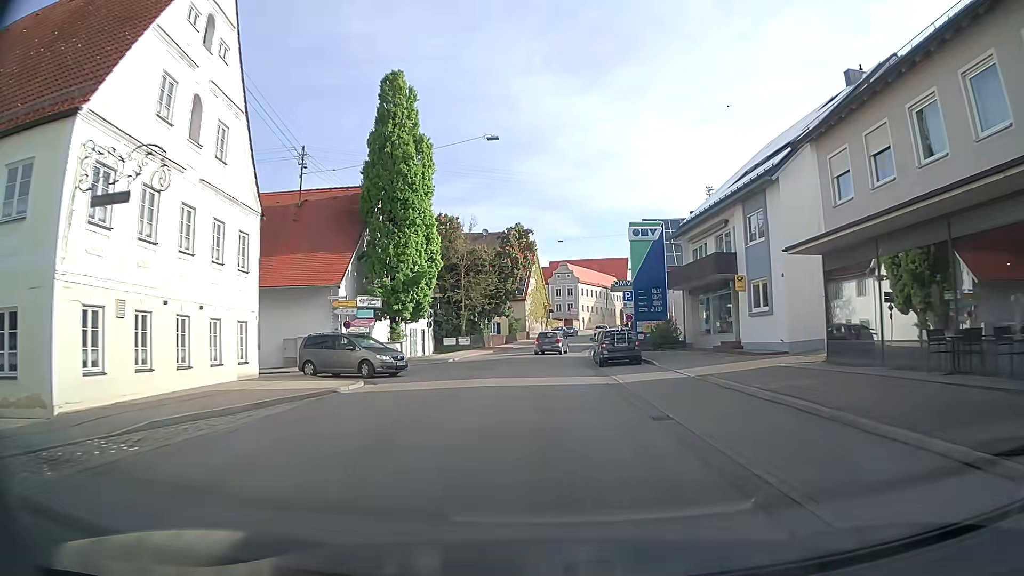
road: secondary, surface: asphalt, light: Day
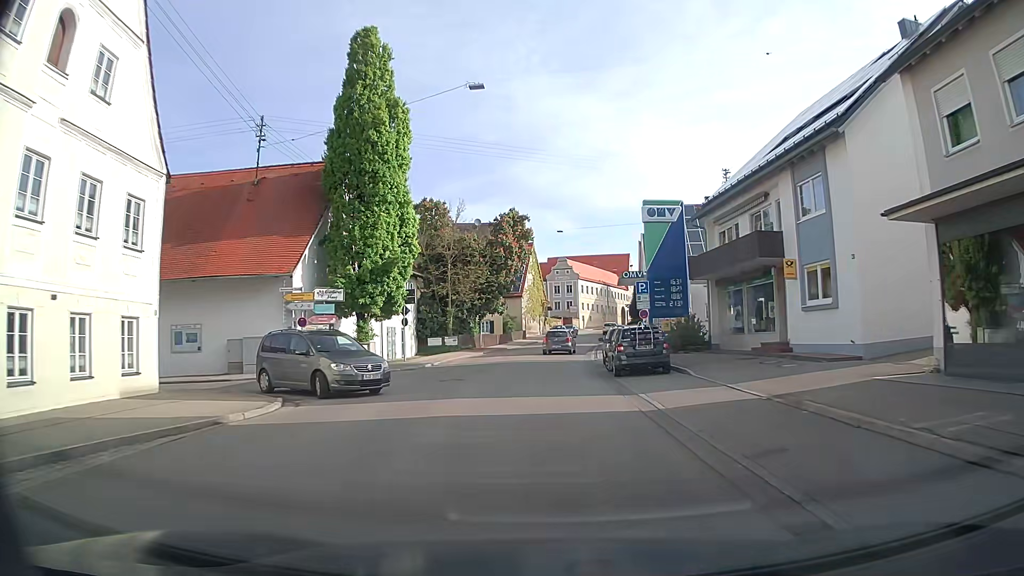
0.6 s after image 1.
(+0.1, +6.4) m; 0°
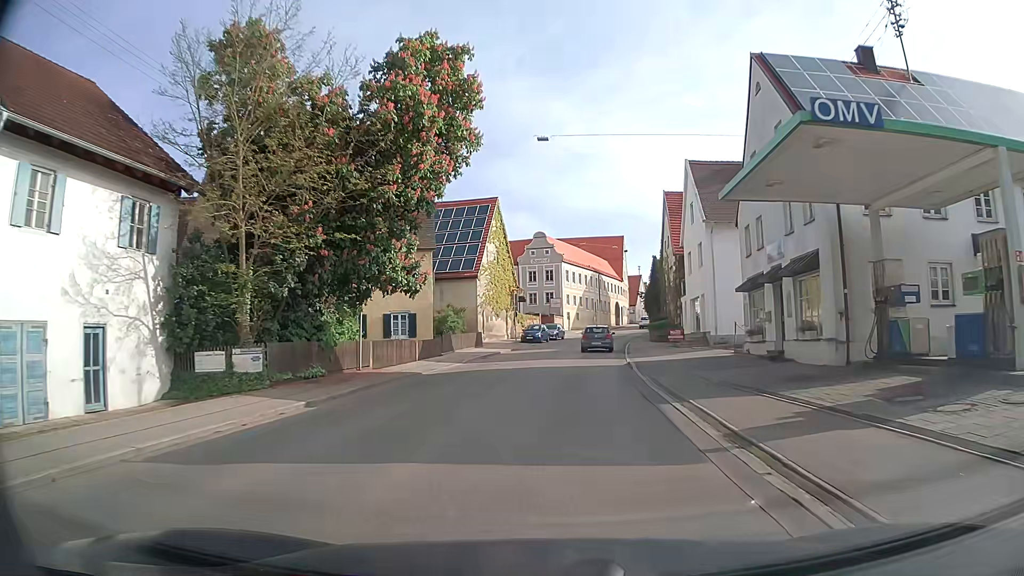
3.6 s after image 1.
(+0.8, +31.1) m; +4°
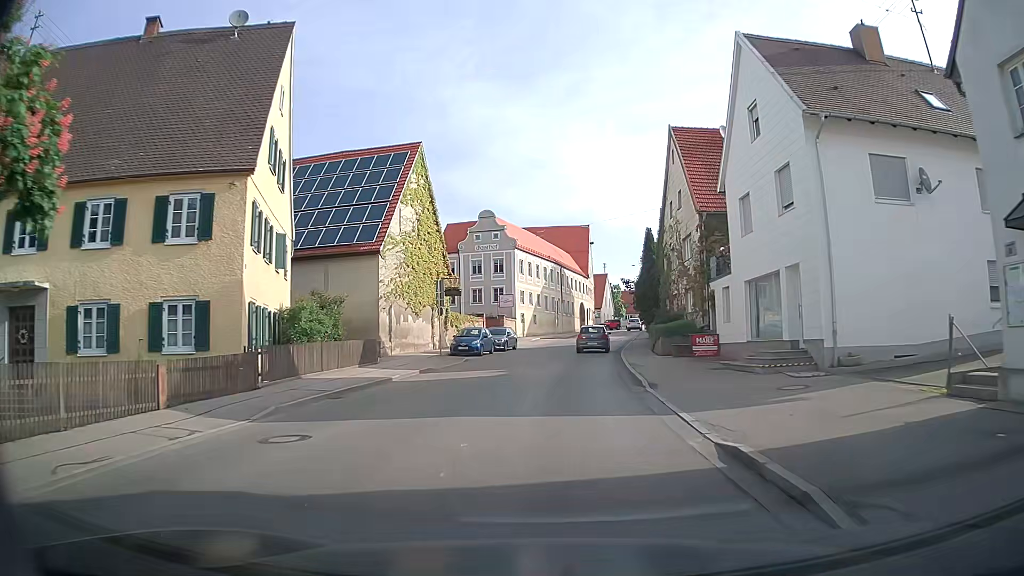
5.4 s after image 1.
(+0.3, +18.7) m; +4°
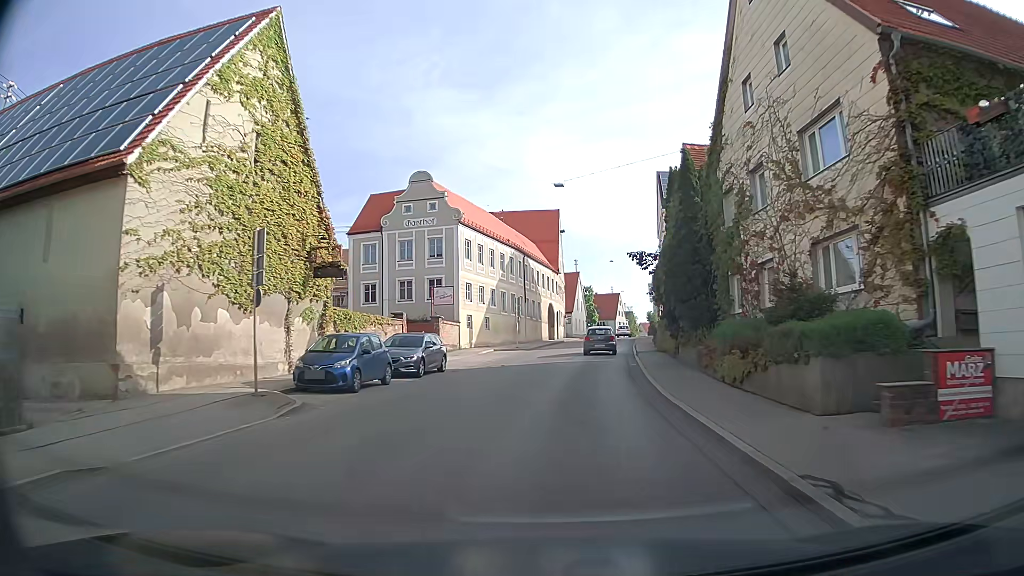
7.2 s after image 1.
(+0.2, +18.8) m; +1°
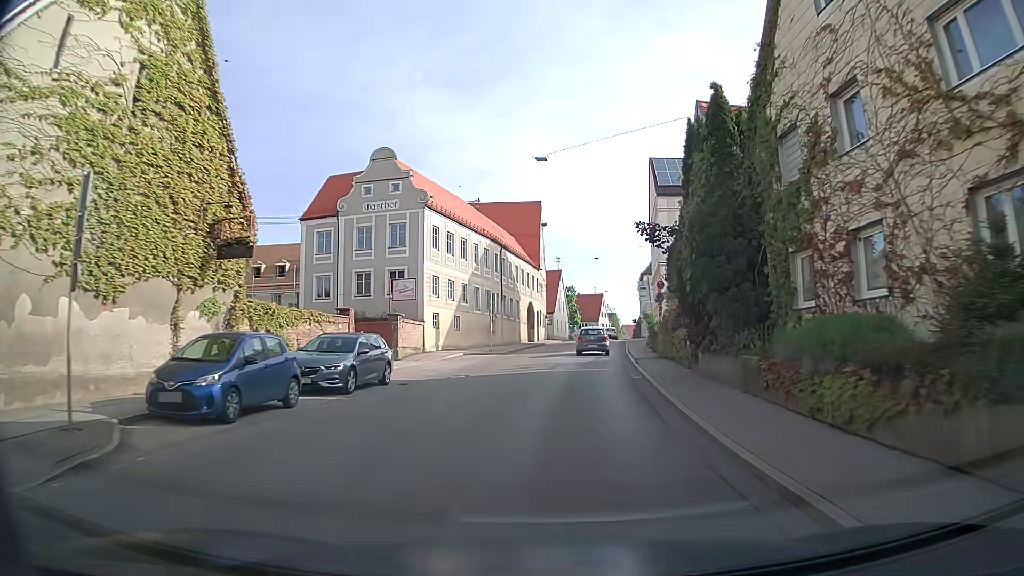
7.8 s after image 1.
(+0.1, +6.3) m; +1°
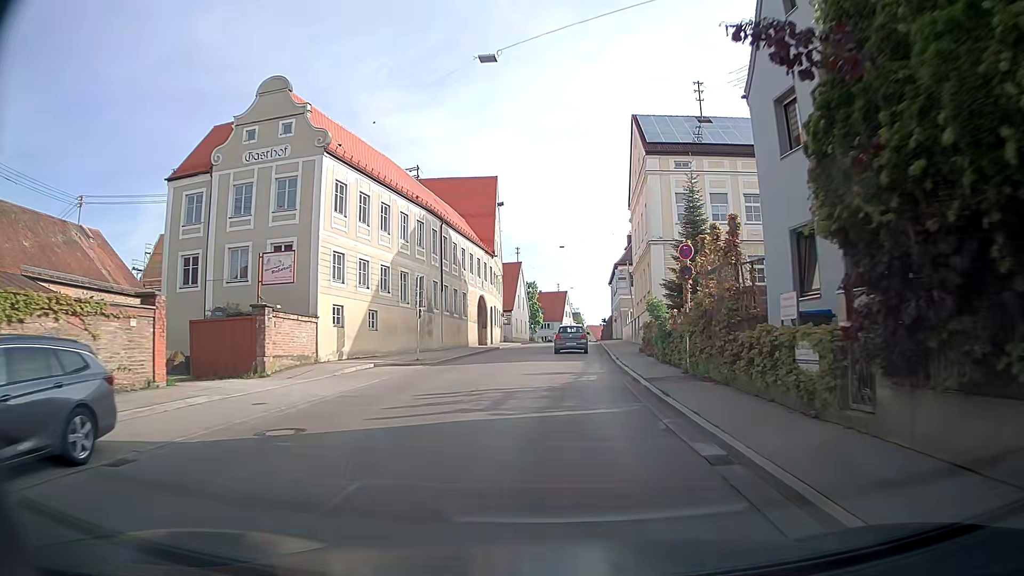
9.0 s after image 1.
(+0.7, +12.4) m; +4°
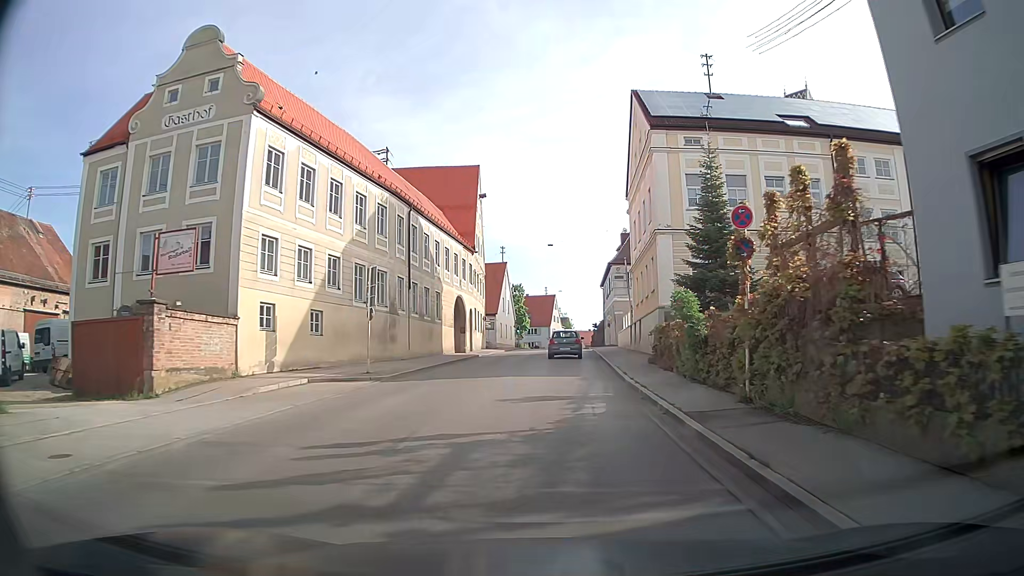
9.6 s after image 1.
(+0.1, +6.2) m; +2°
(0, +10) (0, +20) (+1, +30) (+1, +40) (+2, +50) (+2, +60) (+2, +70) (+3, +80) (+3, +90) (+3, +100) m
